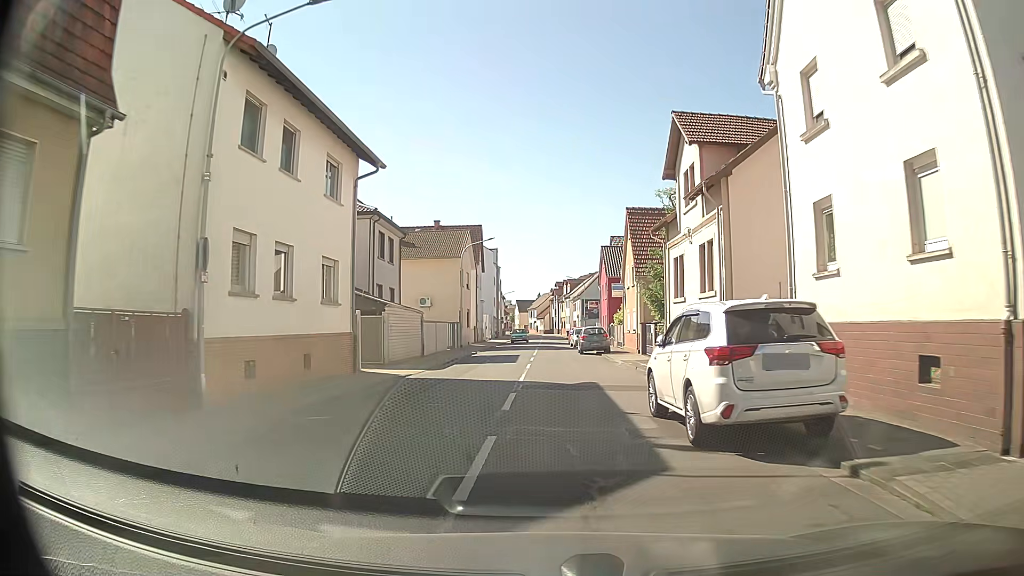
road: tertiary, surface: asphalt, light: Day
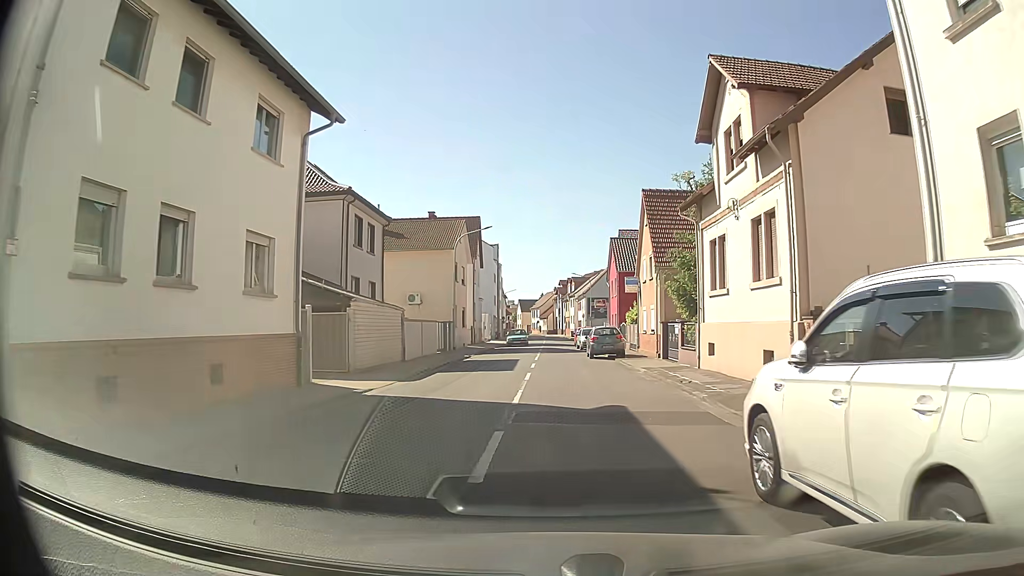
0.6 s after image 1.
(-0.1, +5.3) m; -2°
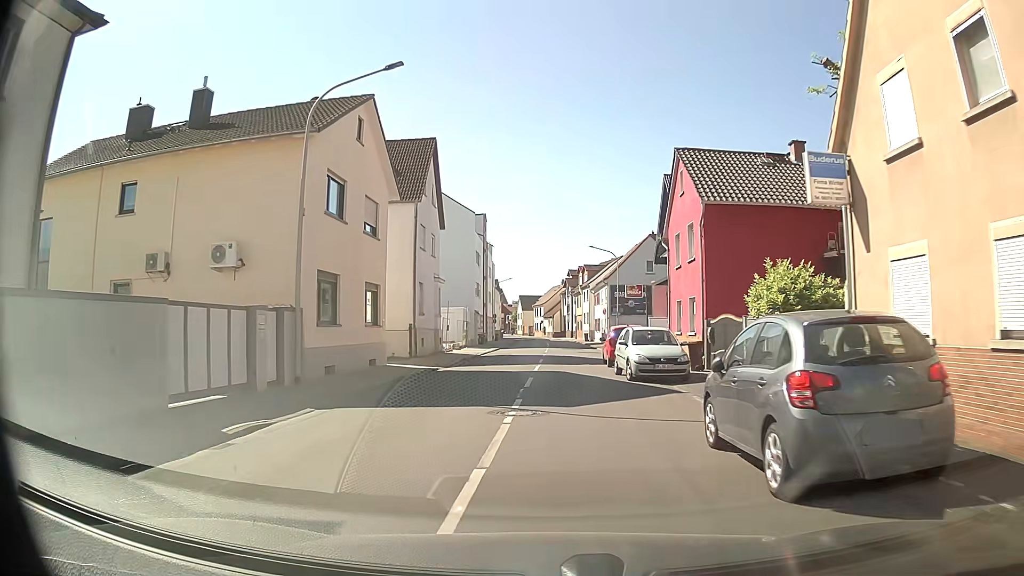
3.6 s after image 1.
(+0.9, +26.7) m; +1°
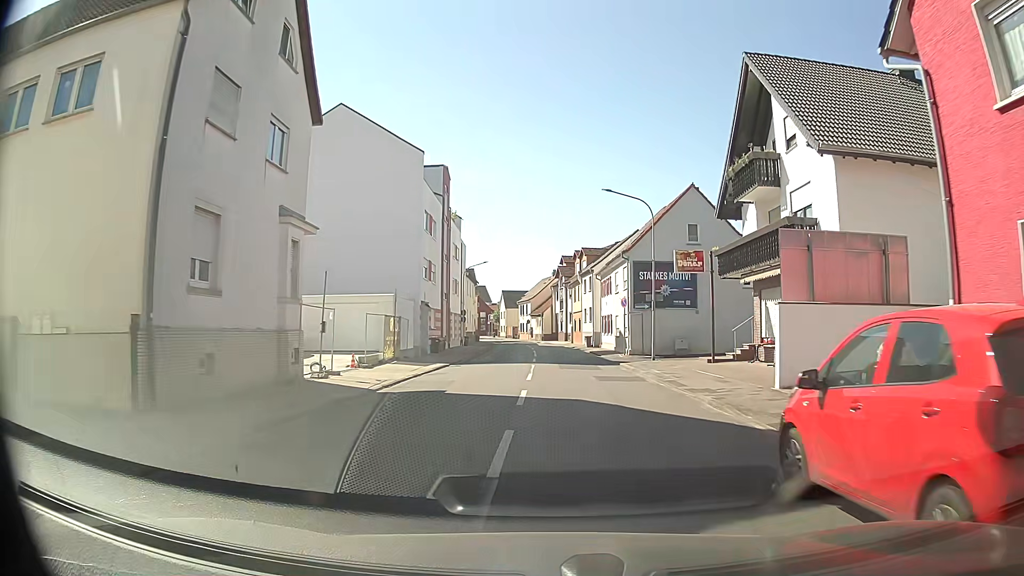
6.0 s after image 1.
(+0.1, +21.6) m; +1°
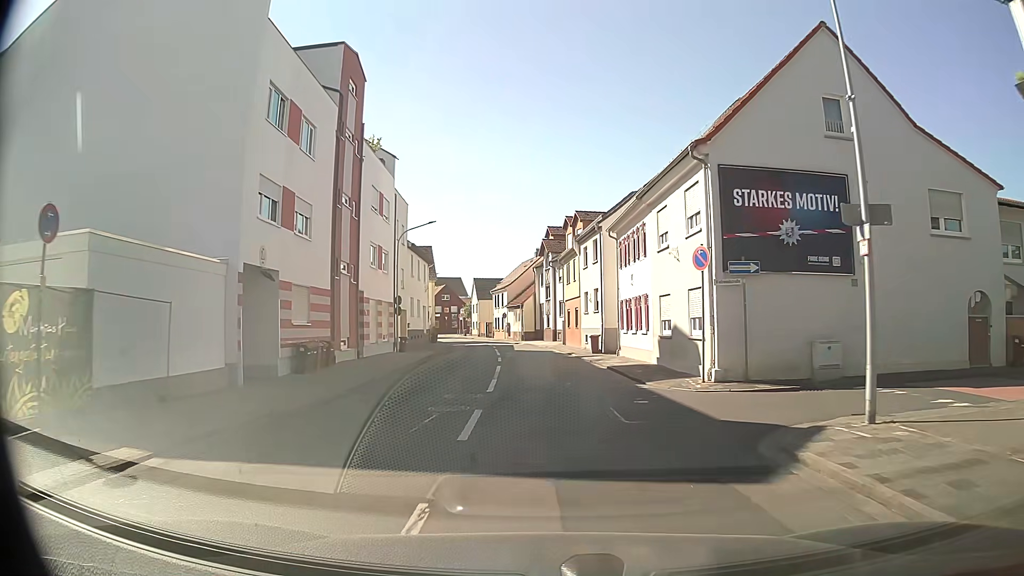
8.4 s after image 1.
(+0.3, +22.0) m; +1°
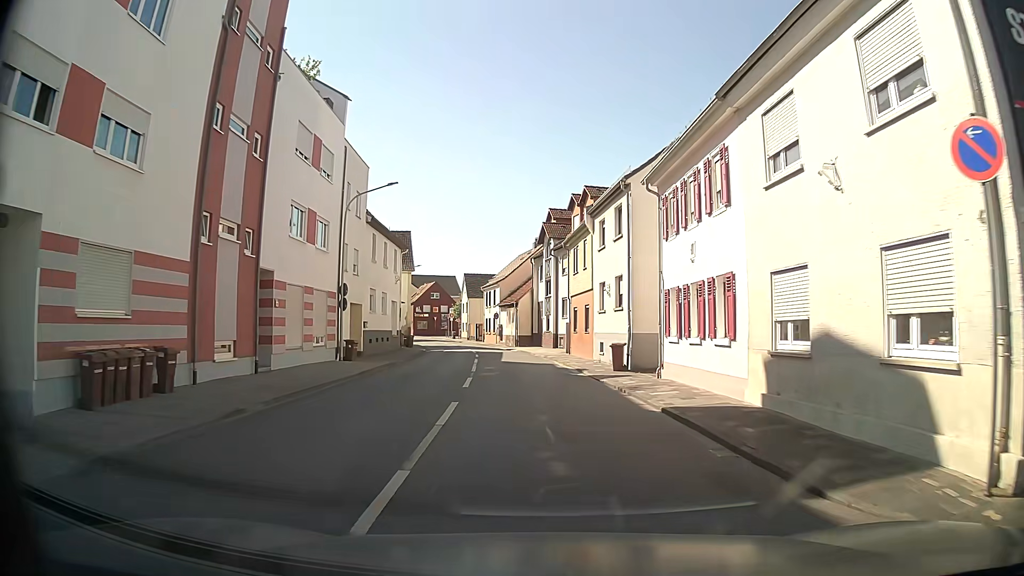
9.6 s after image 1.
(0.0, +11.1) m; 0°
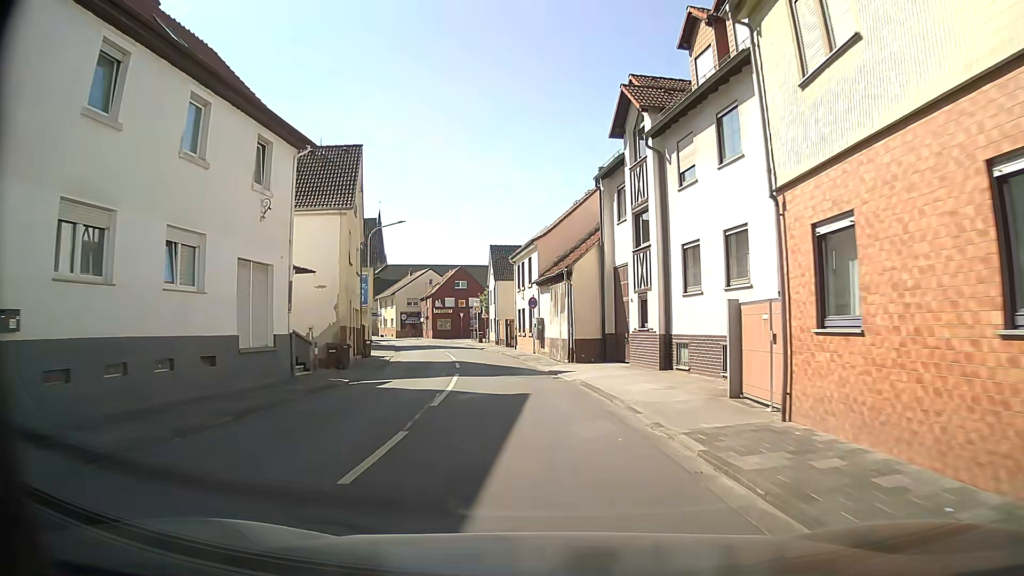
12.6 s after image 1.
(-0.8, +28.0) m; -5°
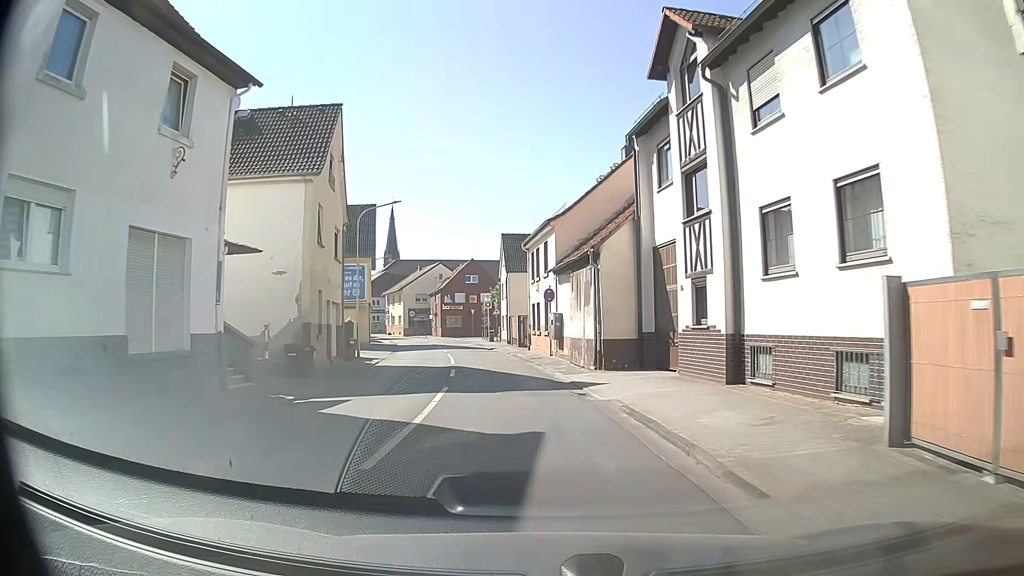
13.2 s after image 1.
(0.0, +5.6) m; -1°
(0, +10) (-1, +20) (-2, +30) (-4, +40) (-6, +50) (-8, +59) (-11, +69) (-15, +78) (-19, +87) (-23, +96) m
